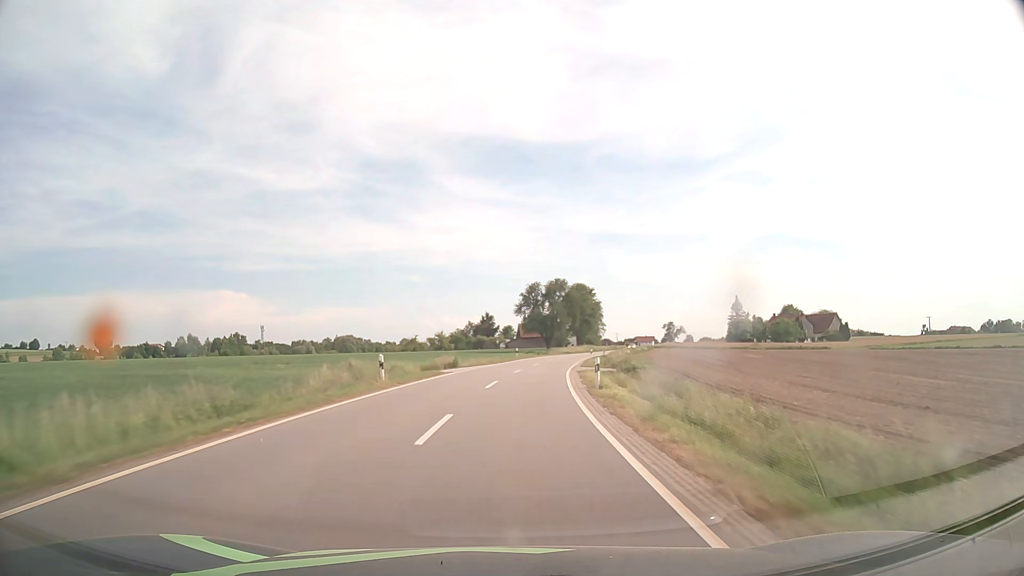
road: tertiary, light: Day
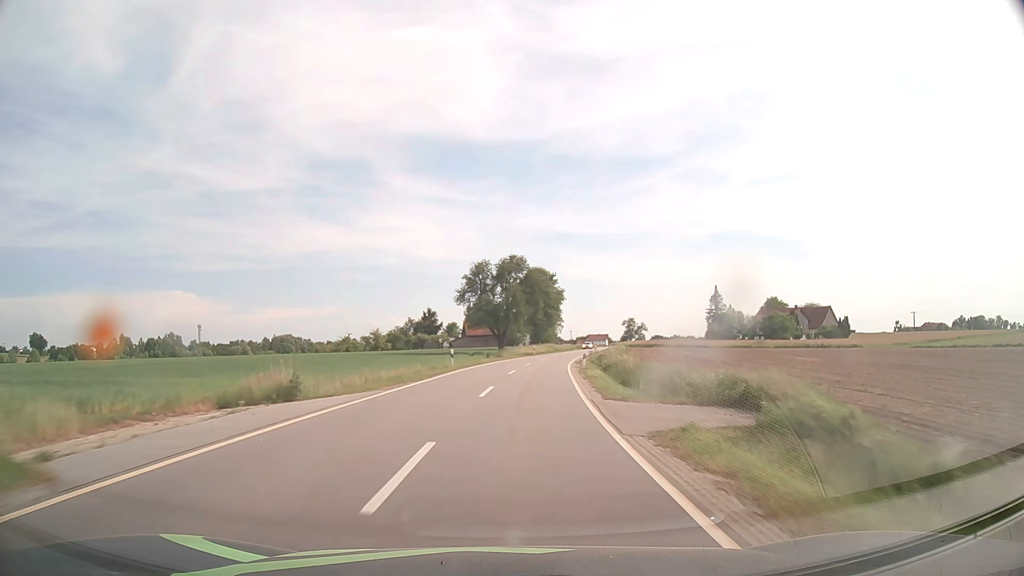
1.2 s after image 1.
(+1.2, +27.8) m; +5°
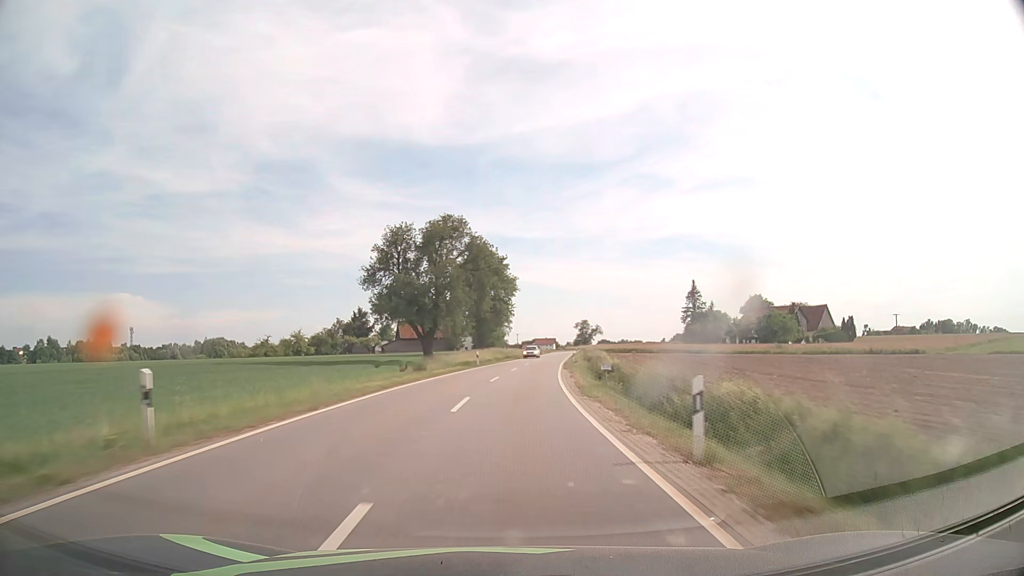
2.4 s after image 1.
(+1.1, +27.9) m; +5°
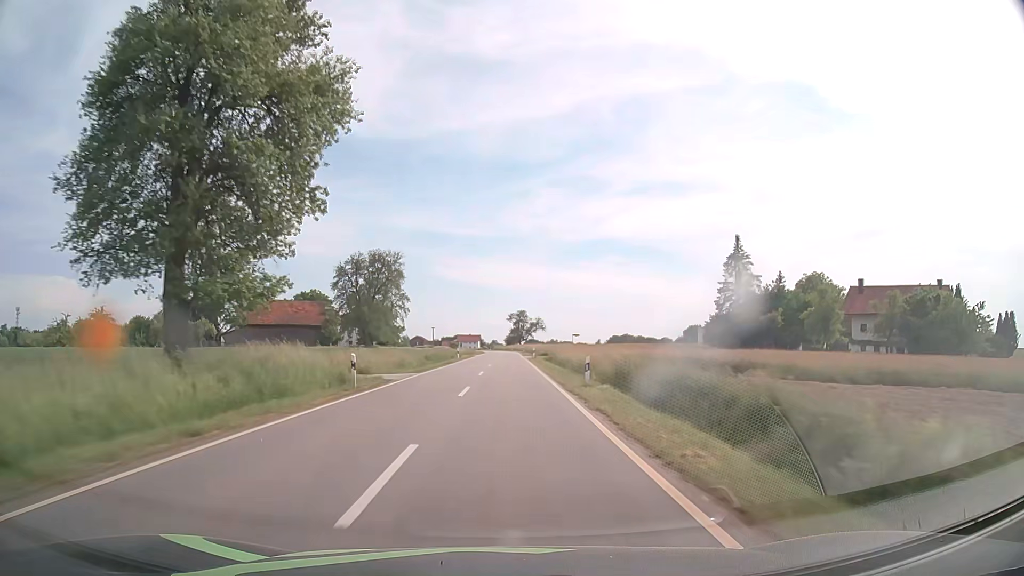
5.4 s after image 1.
(+5.0, +69.3) m; +7°
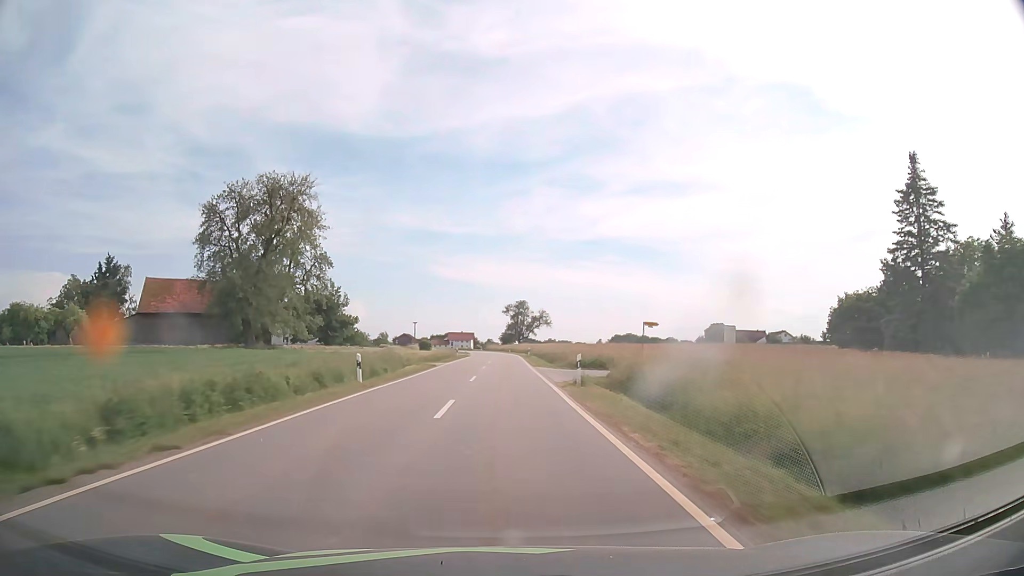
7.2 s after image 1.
(+0.2, +41.4) m; 0°
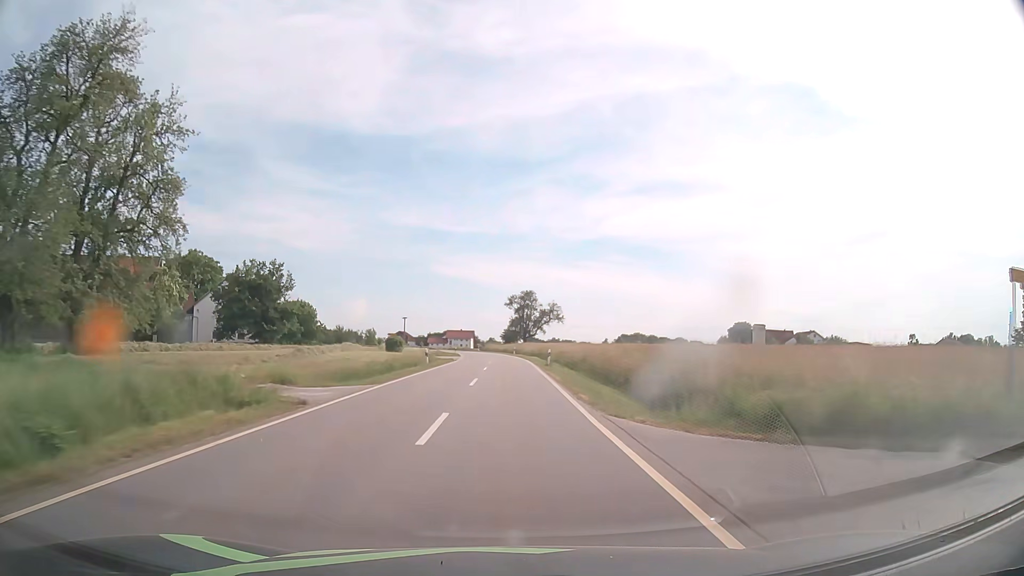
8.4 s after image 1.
(-0.1, +27.6) m; 0°
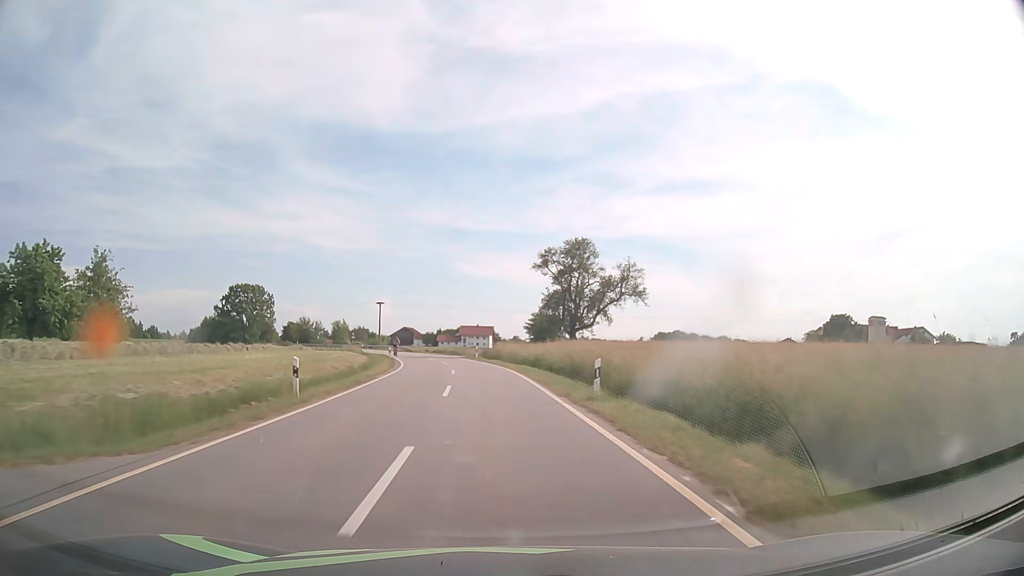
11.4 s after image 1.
(-0.2, +64.7) m; -2°
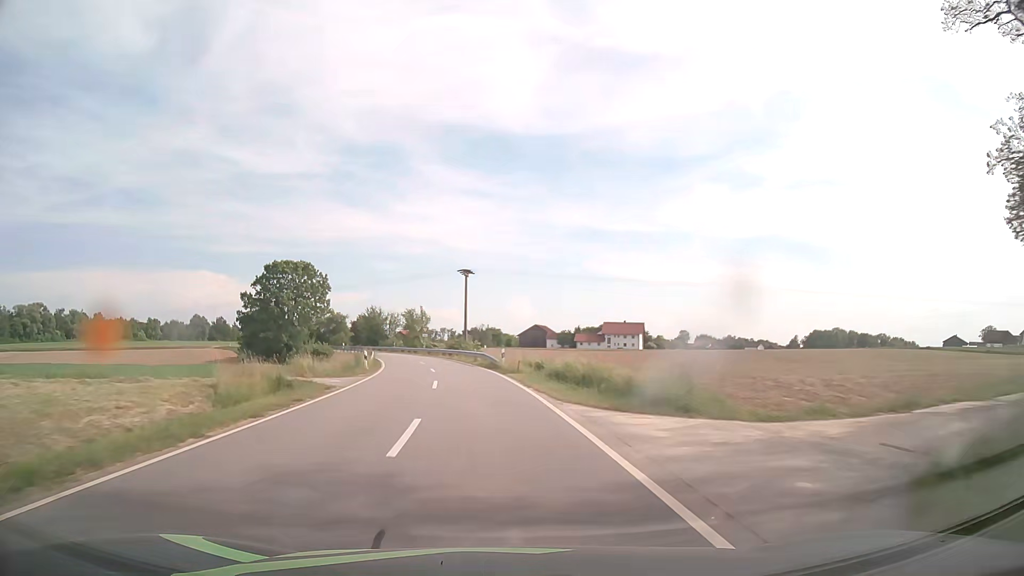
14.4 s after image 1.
(-5.2, +57.3) m; -11°
(0, +10) (-1, +20) (-2, +30) (-4, +40) (-6, +50) (-8, +59) (-10, +69) (-13, +79) (-17, +88) (-20, +97) m
